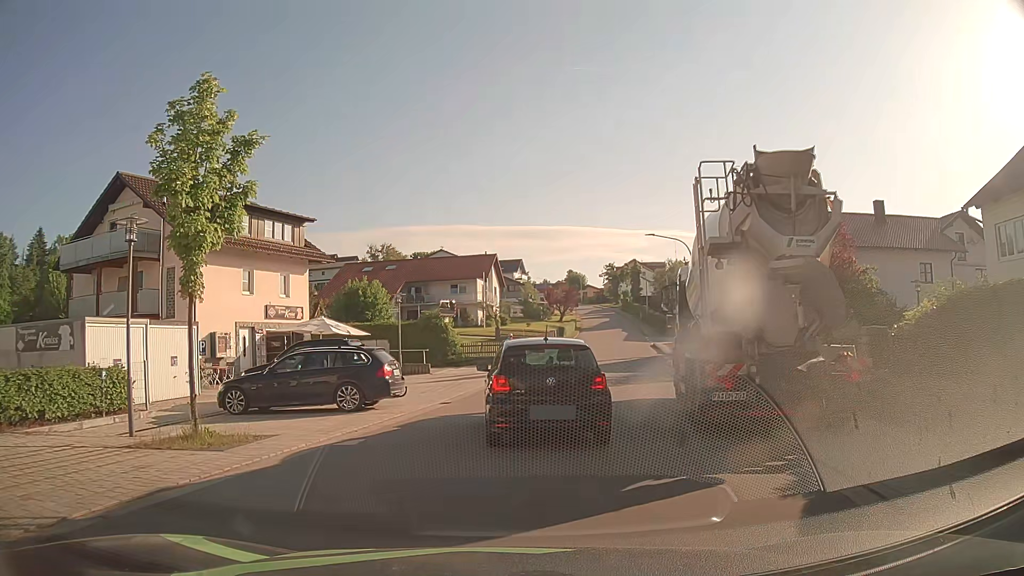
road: tertiary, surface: asphalt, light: Day
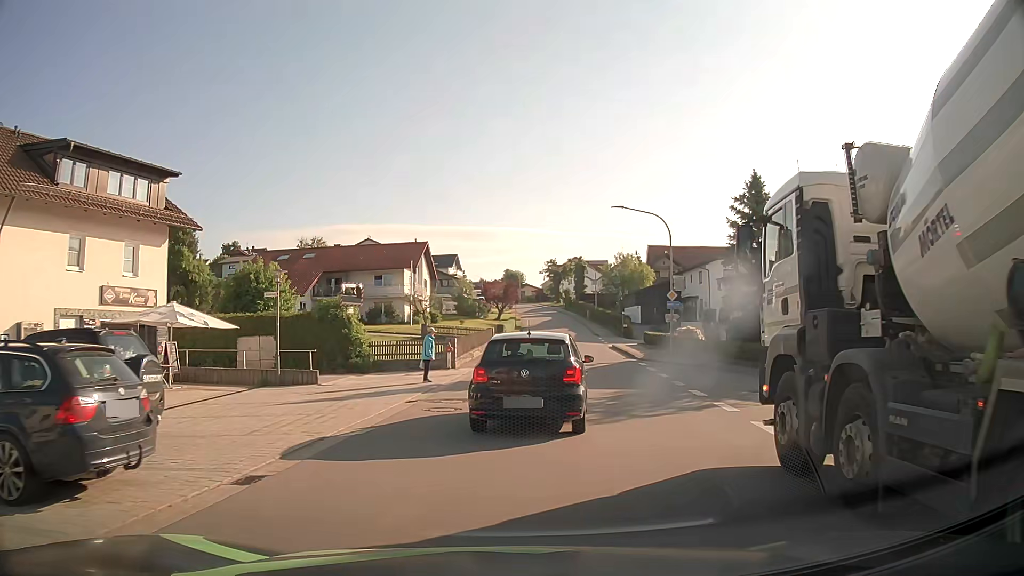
(+0.2, +9.5) m; +5°
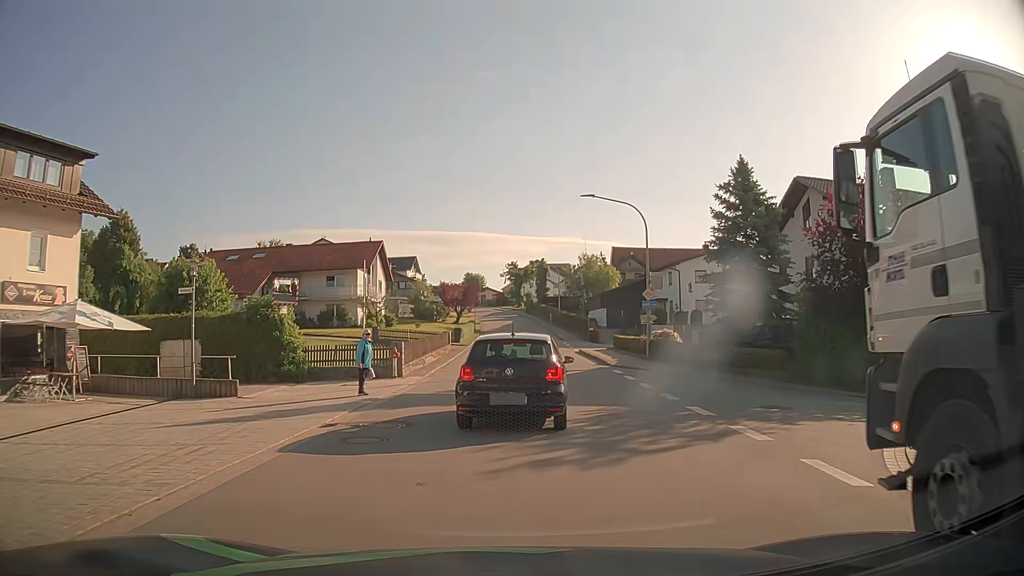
(+0.1, +3.7) m; +3°
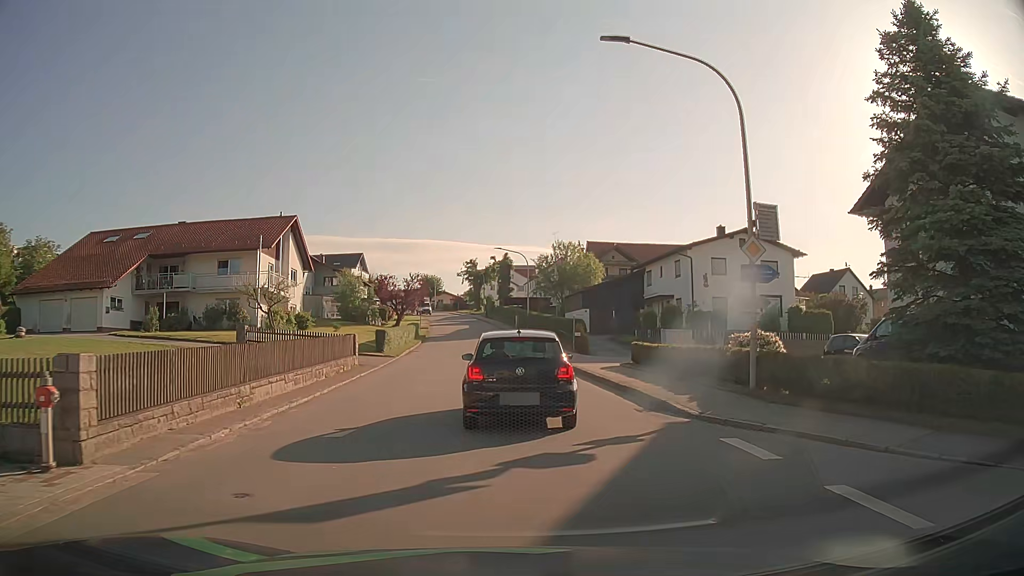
(+0.7, +17.0) m; +4°
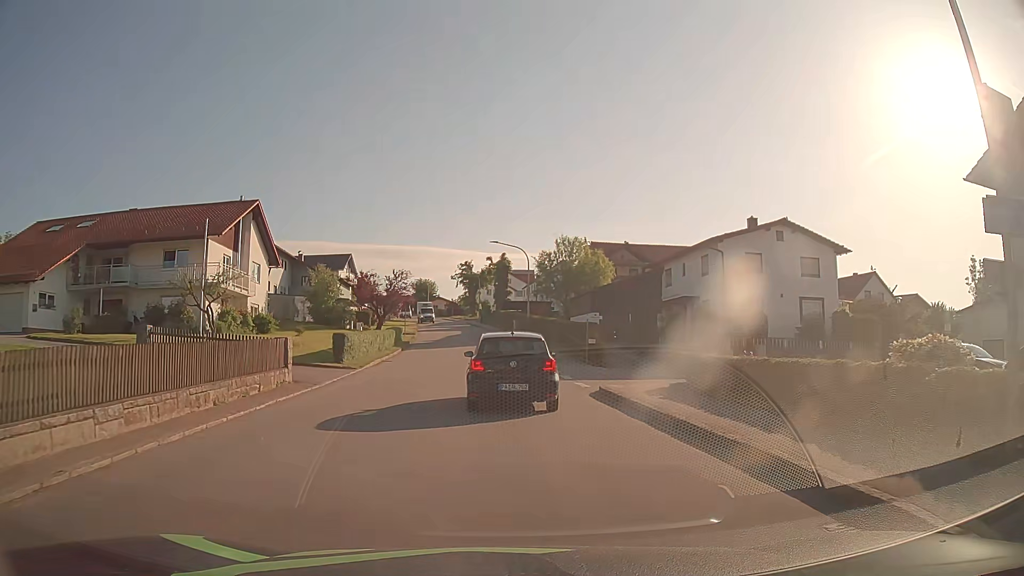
(0.0, +7.8) m; 0°
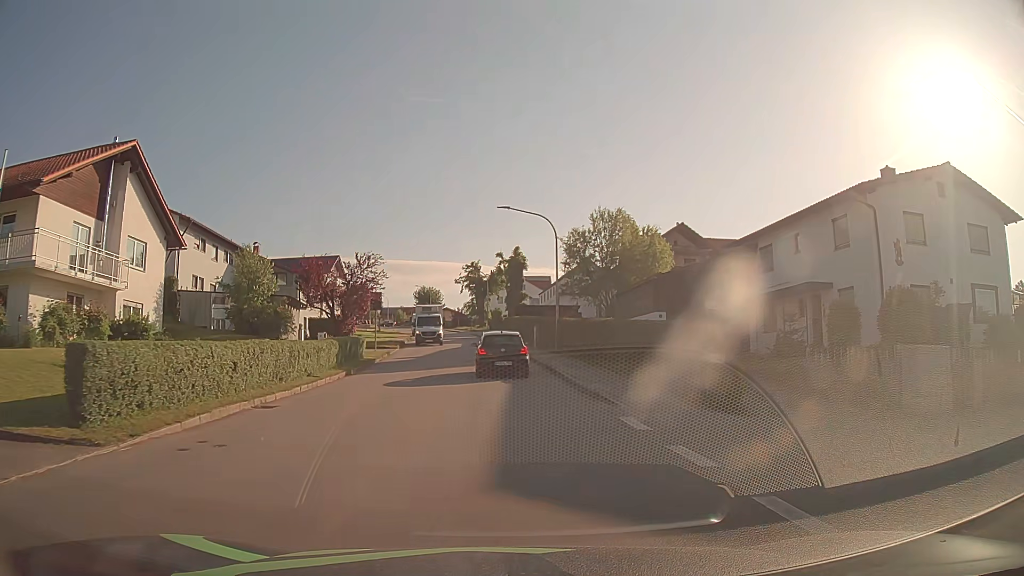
(-0.1, +17.5) m; -1°
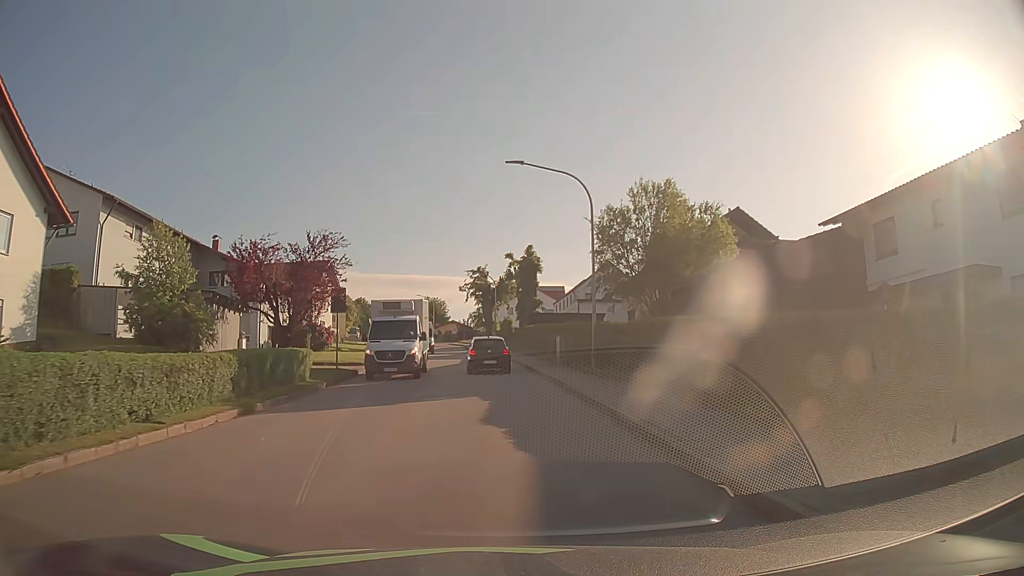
(-0.1, +10.8) m; -1°
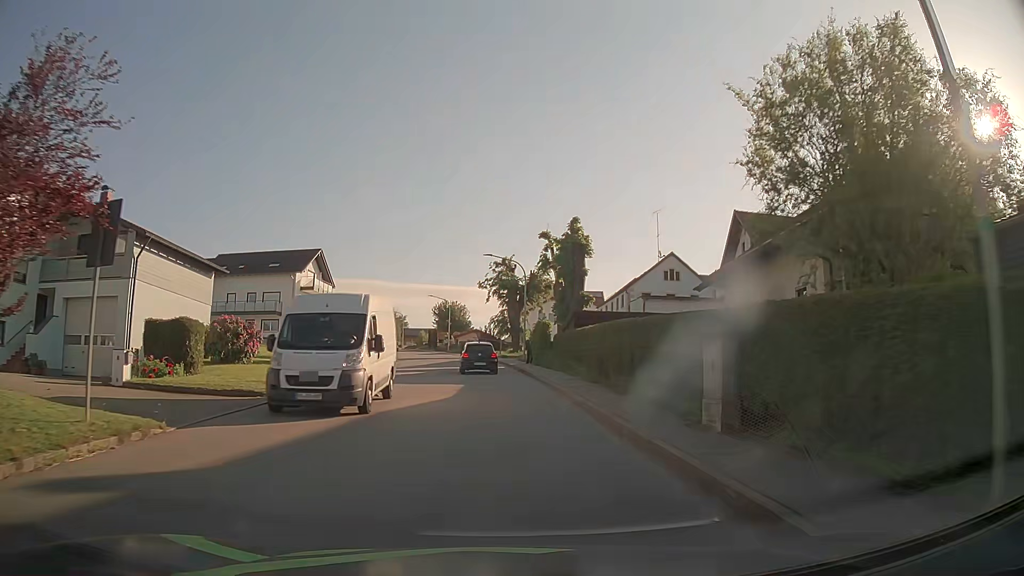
(-0.3, +18.5) m; -2°
(0, +10) (0, +20) (-1, +30) (-2, +40) (-3, +50) (-4, +60) (-6, +70) (-8, +79) (-11, +89) (-14, +99) m
